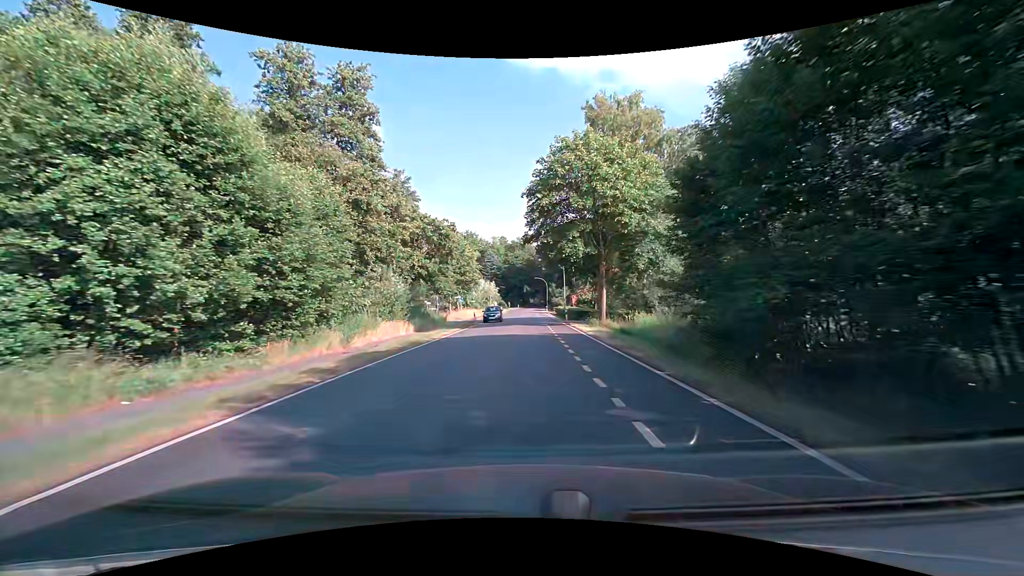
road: tertiary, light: Day
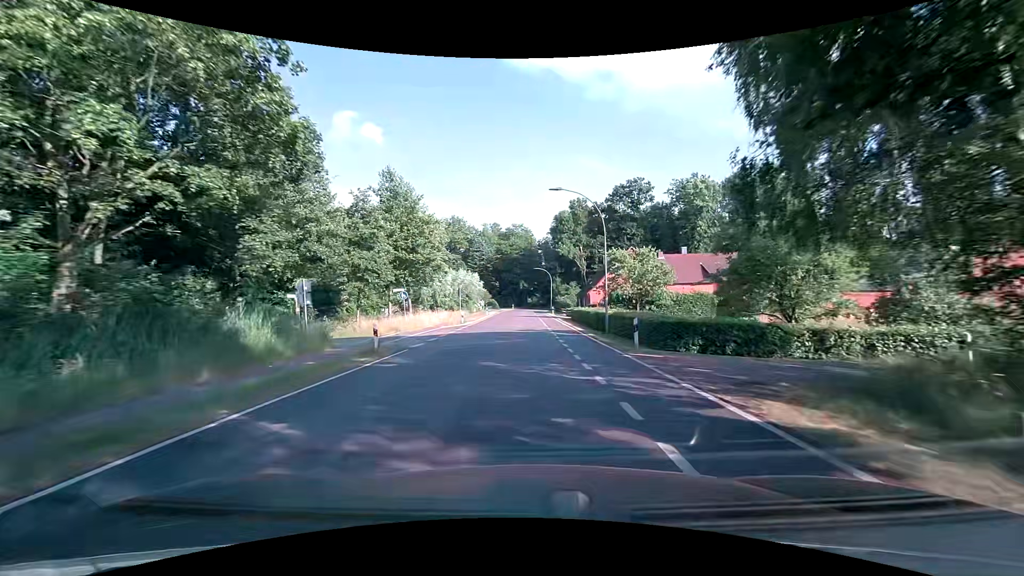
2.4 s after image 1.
(+0.1, +30.4) m; +1°
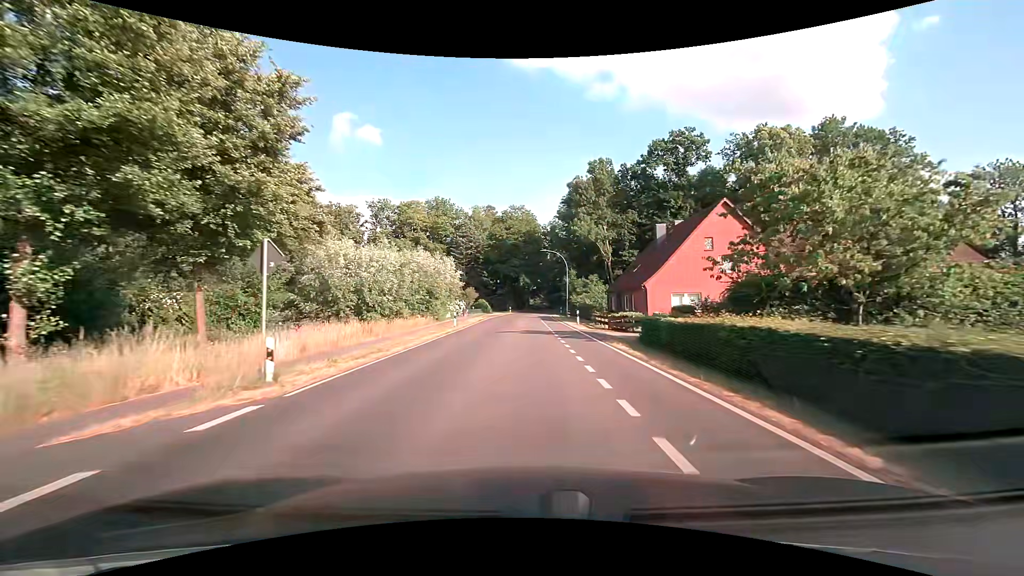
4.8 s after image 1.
(-0.1, +30.4) m; 0°
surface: asphalt
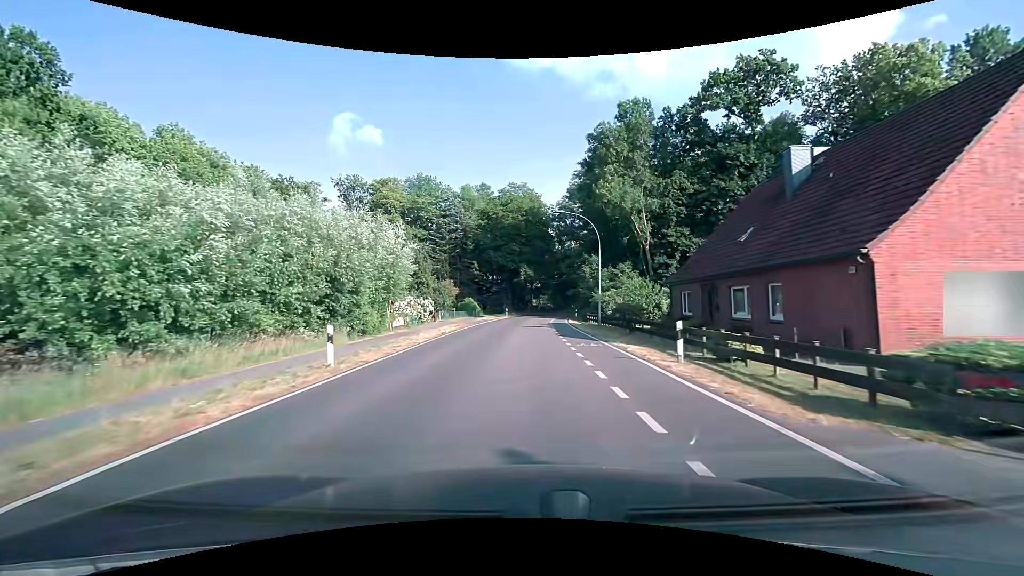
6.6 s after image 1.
(-0.1, +22.8) m; 0°
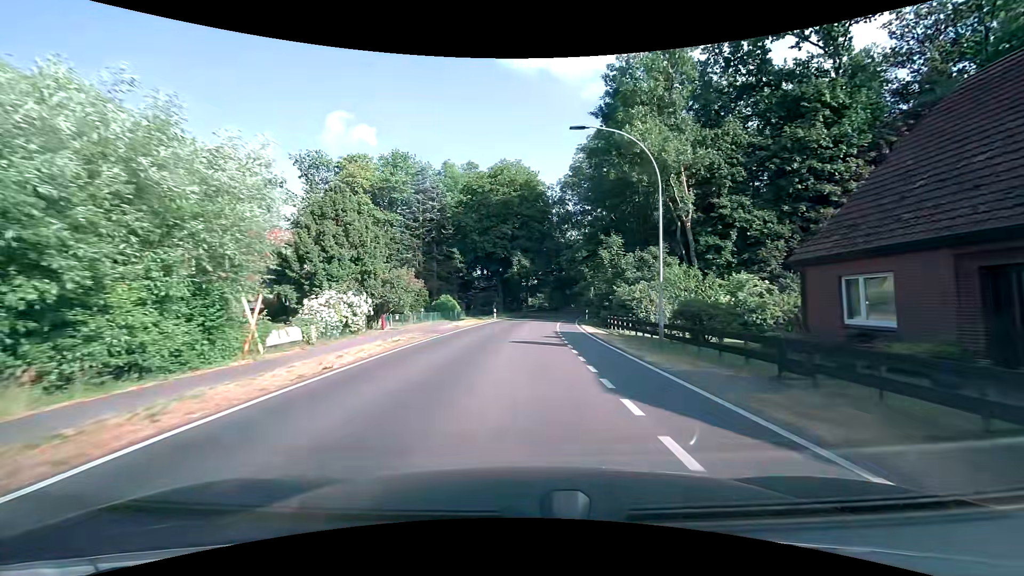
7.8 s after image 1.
(0.0, +15.2) m; +1°
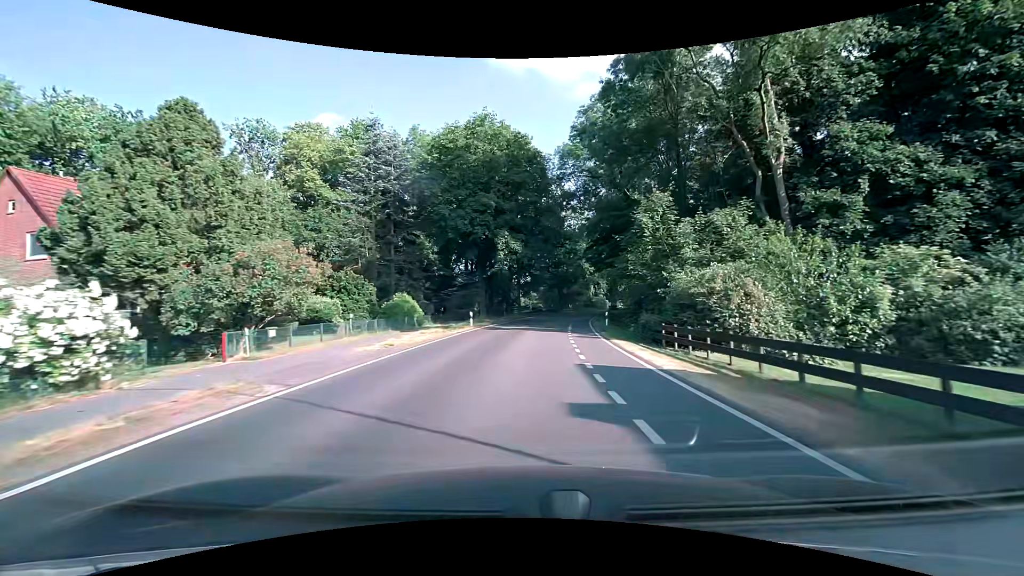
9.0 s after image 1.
(+0.1, +15.2) m; +1°
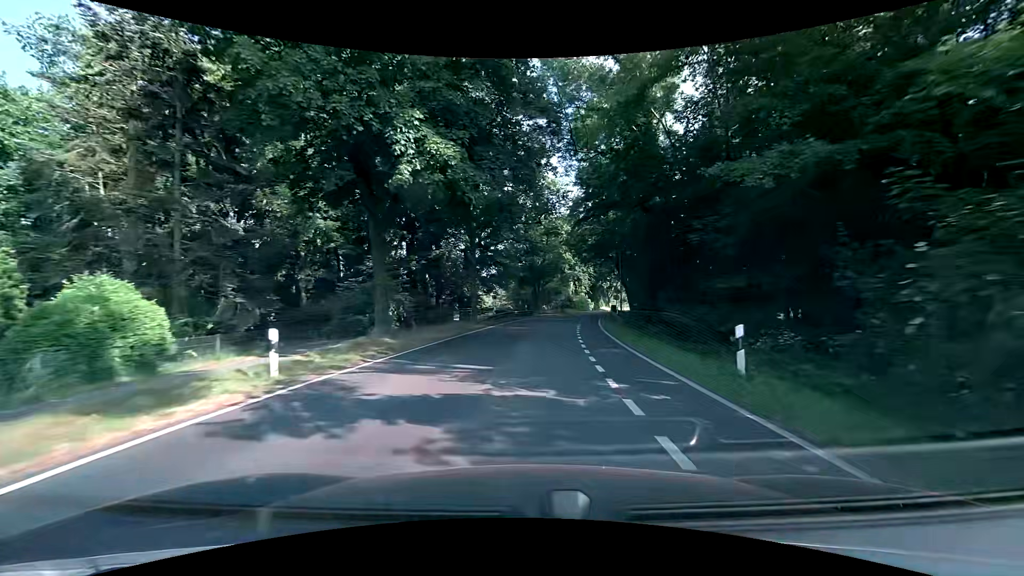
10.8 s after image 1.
(+0.6, +22.9) m; +3°
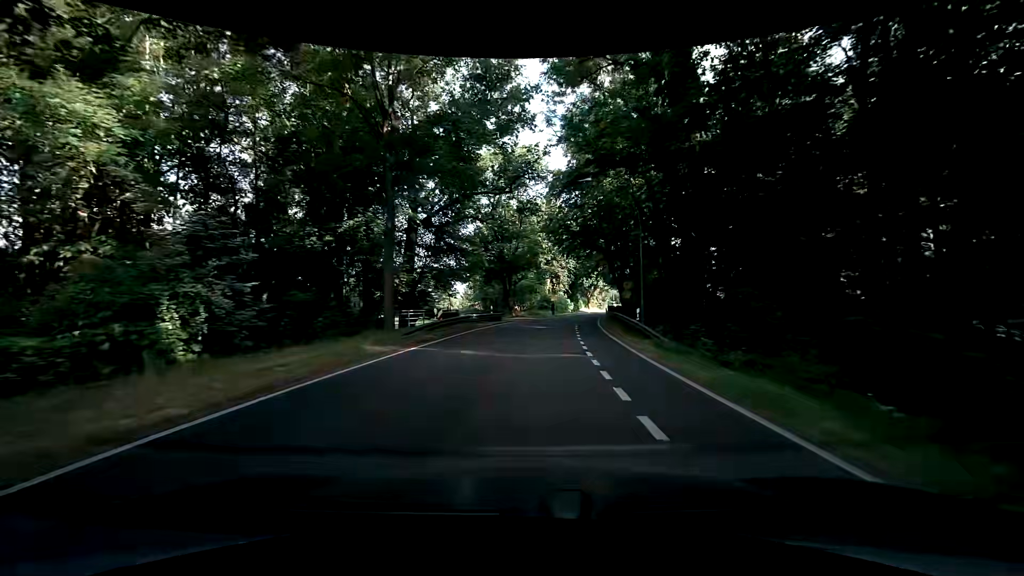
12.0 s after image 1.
(+0.4, +15.2) m; +3°
(0, +10) (+1, +20) (+2, +30) (+3, +40) (+4, +50) (+6, +60) (+8, +69) (+11, +79) (+13, +89) (+16, +98) m
